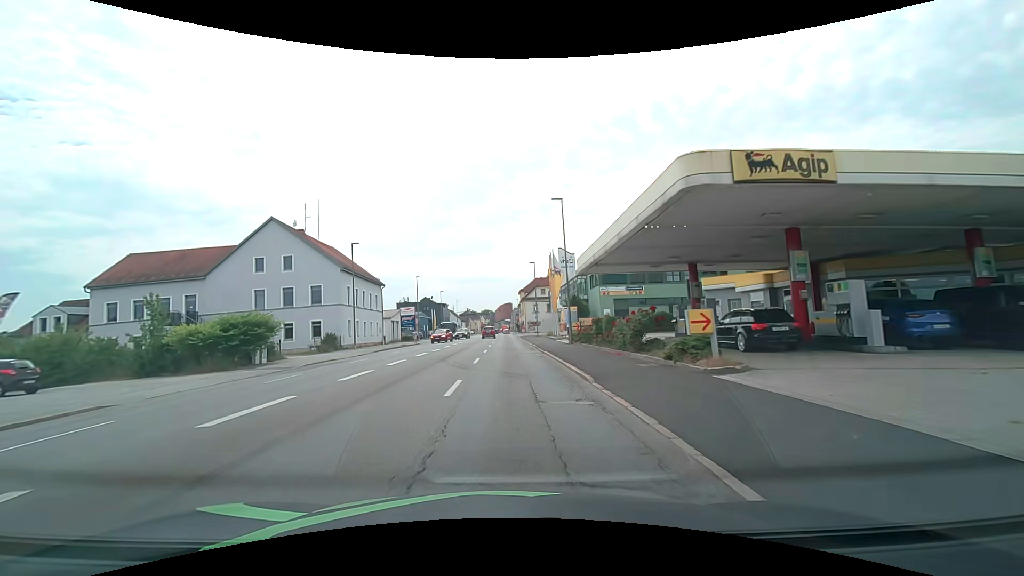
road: tertiary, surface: asphalt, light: Day
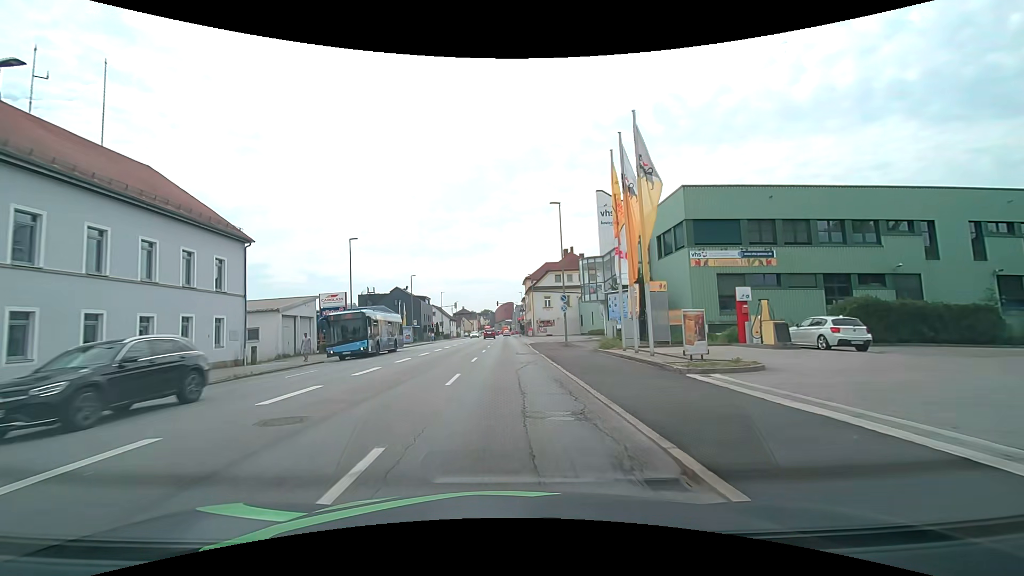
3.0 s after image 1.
(-0.1, +33.8) m; -1°
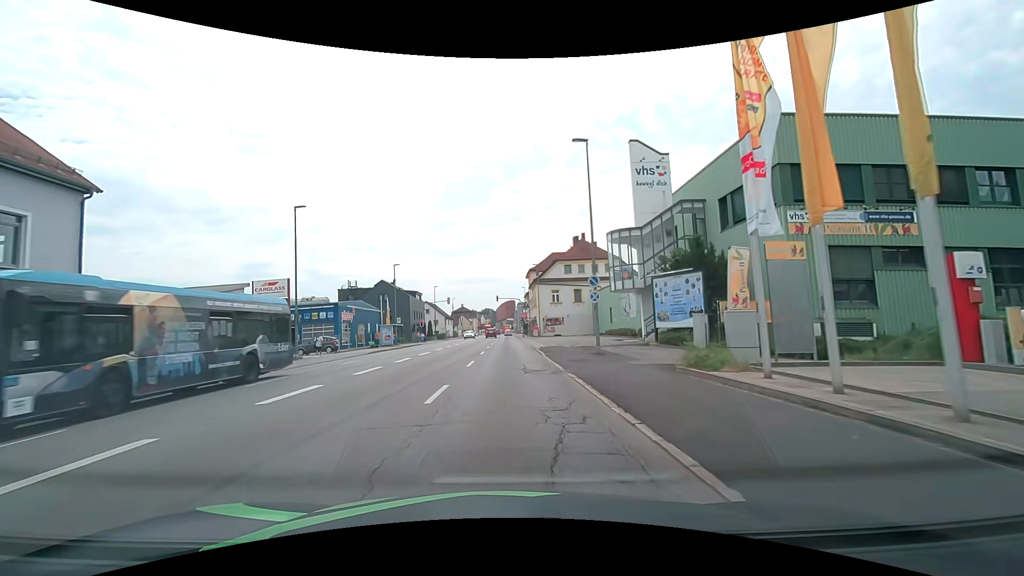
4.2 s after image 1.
(0.0, +11.9) m; 0°
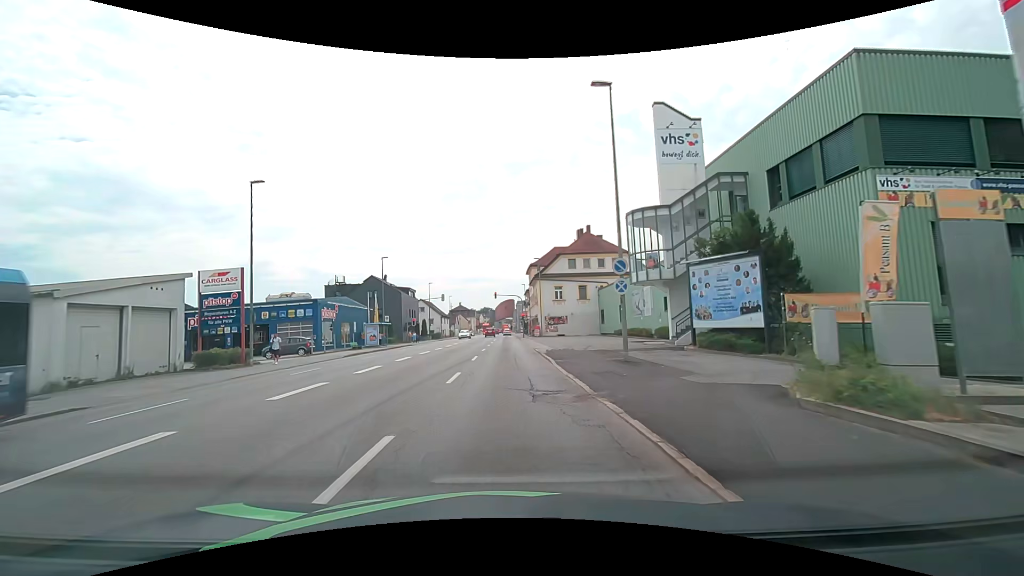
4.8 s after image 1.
(0.0, +5.6) m; +1°
(0, +10) (0, +20) (0, +30) (0, +40) (-1, +50) (-1, +60) (-1, +70) (-1, +80) (-1, +90) (-2, +100) m
